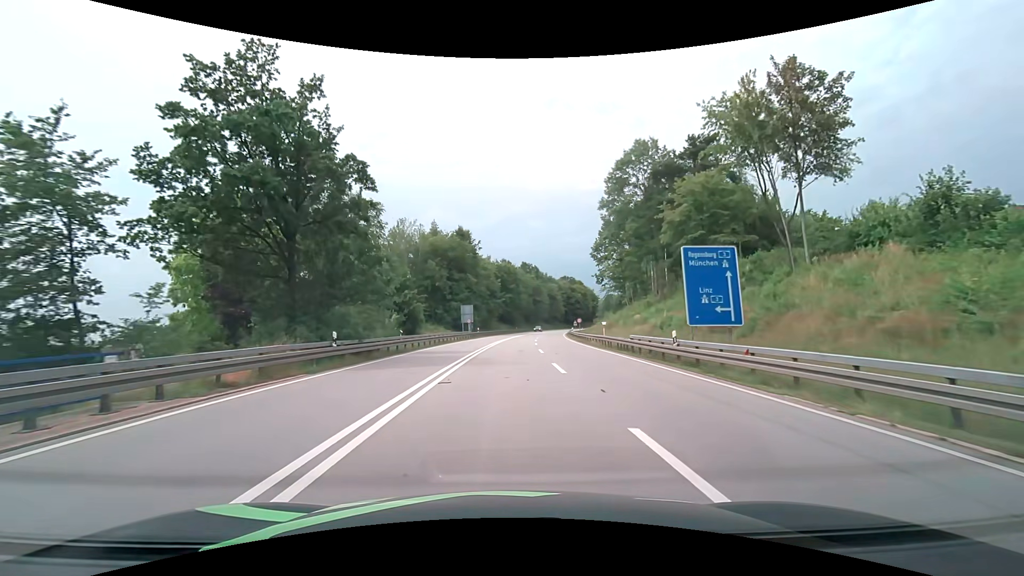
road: primary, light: Day
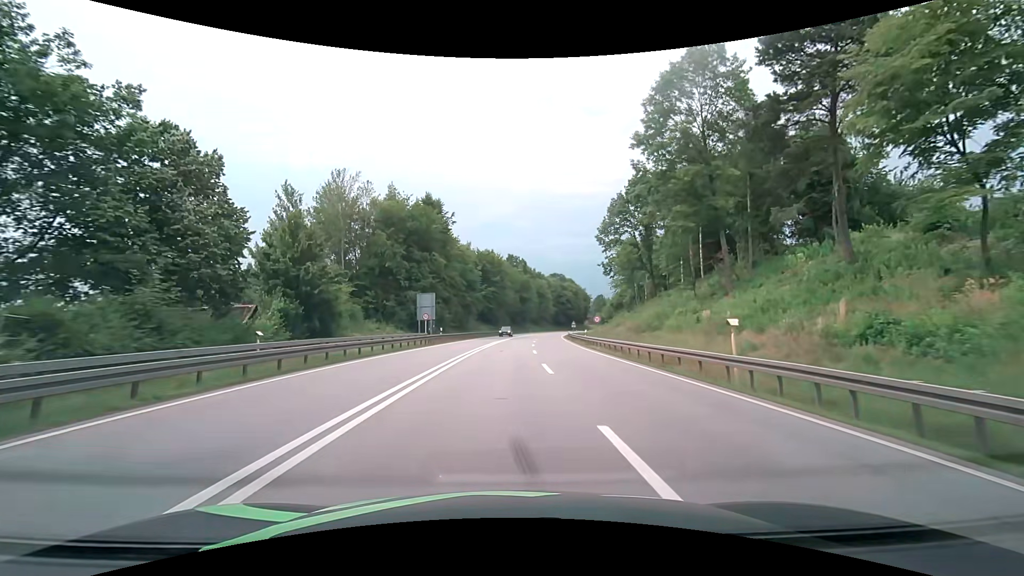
(+0.4, +23.9) m; +2°
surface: asphalt
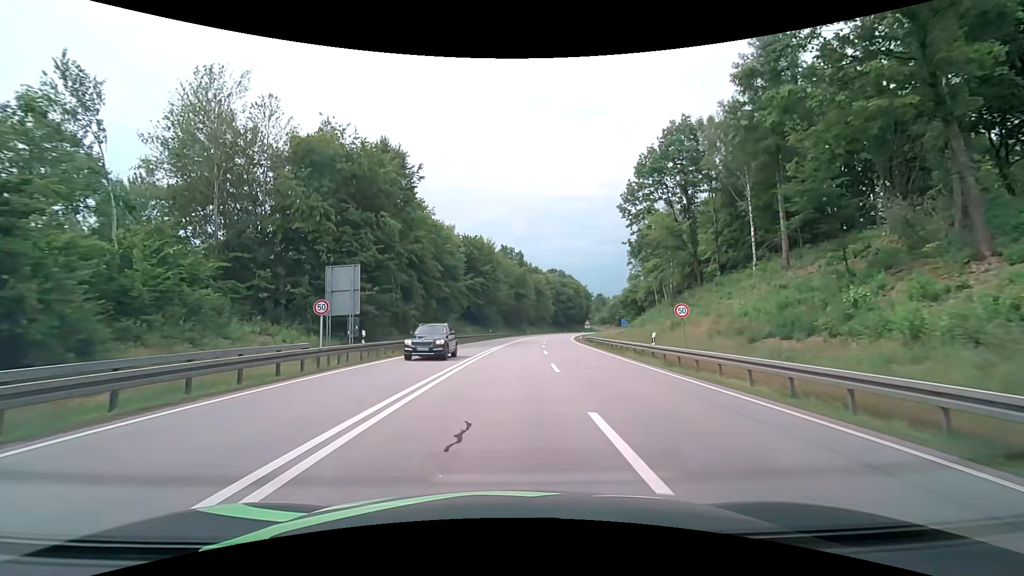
(+0.2, +22.8) m; +1°
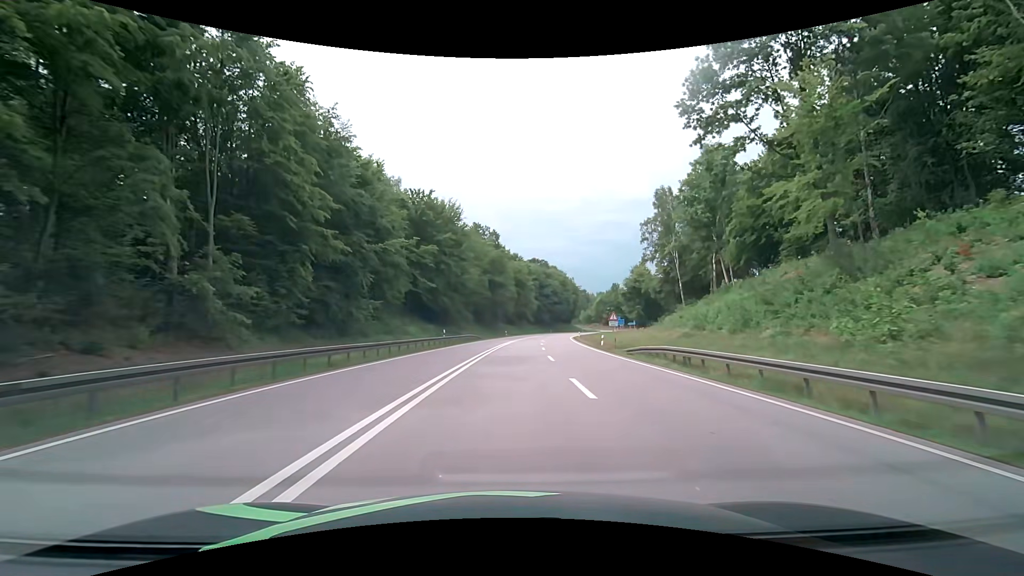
(+0.7, +30.7) m; +2°
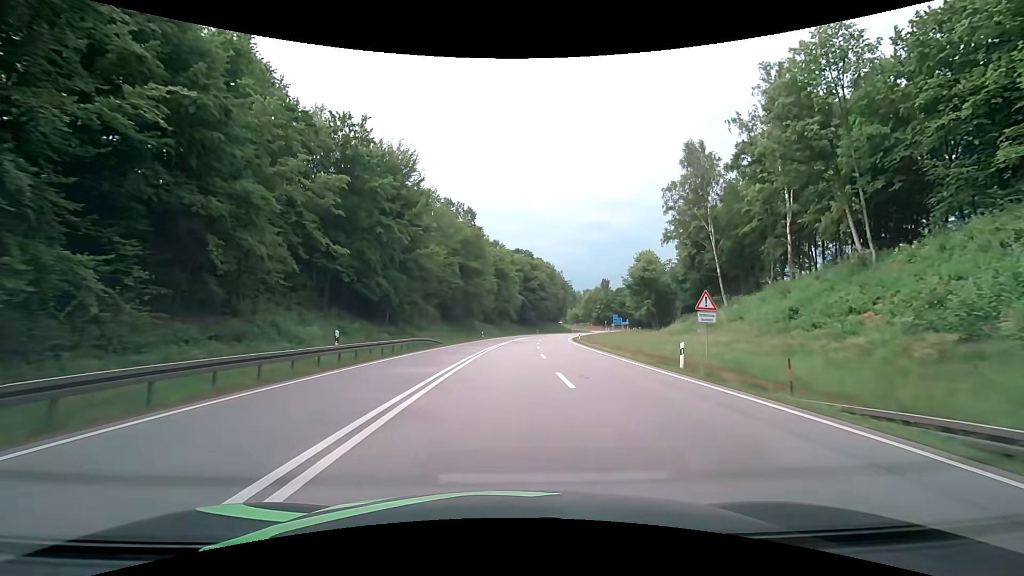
(+0.6, +22.4) m; +3°
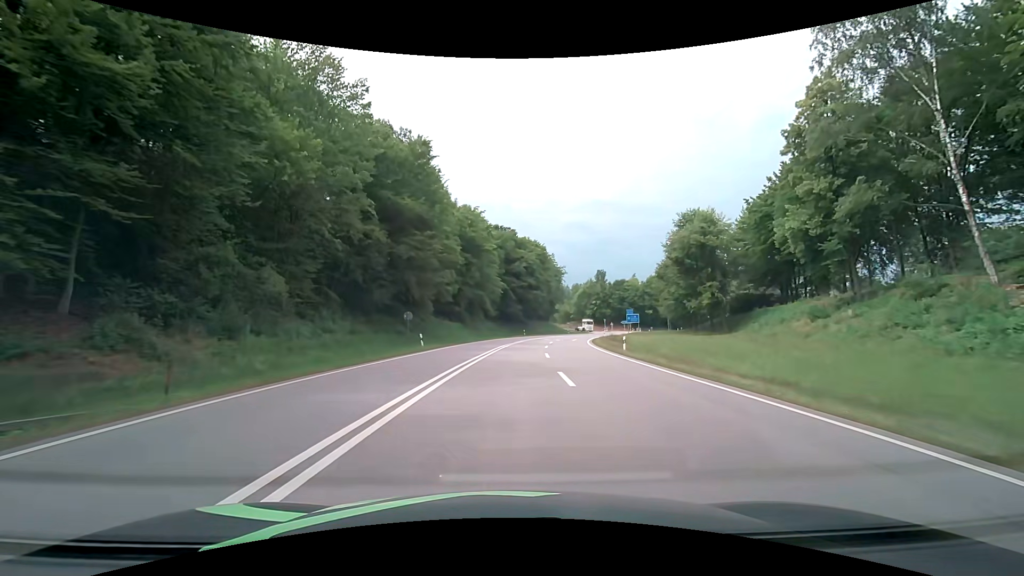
(+0.7, +36.1) m; +2°
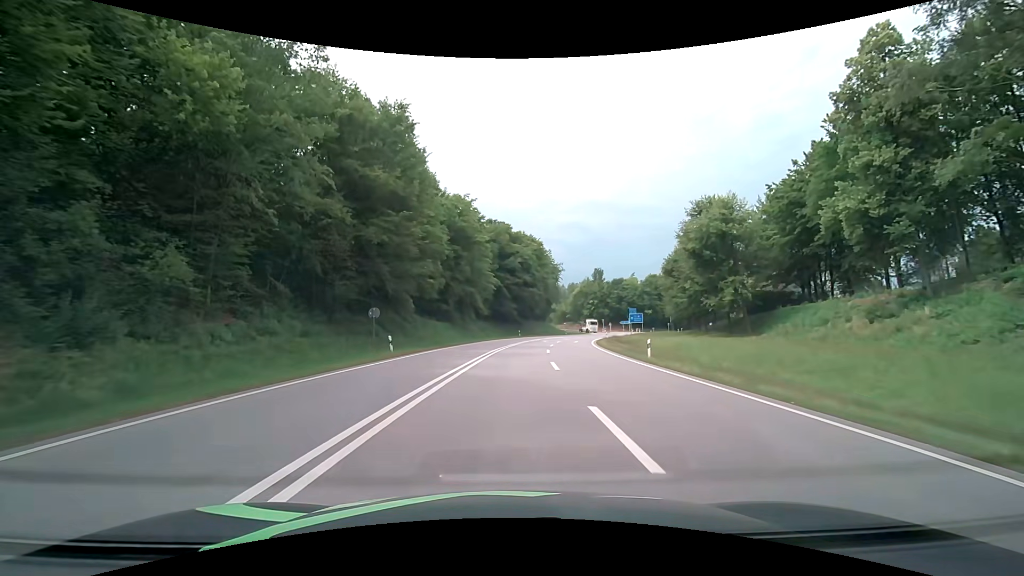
(+0.1, +7.1) m; 0°
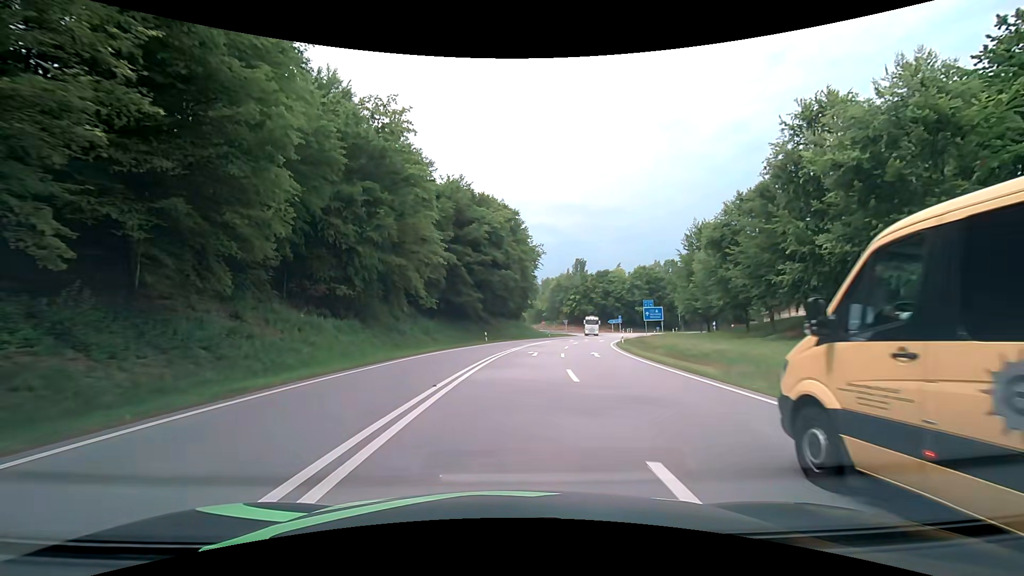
(+0.9, +27.9) m; +5°
(0, +10) (0, +20) (+1, +30) (+2, +40) (+4, +50) (+6, +60) (+9, +69) (+12, +79) (+15, +88) (+19, +97) m
